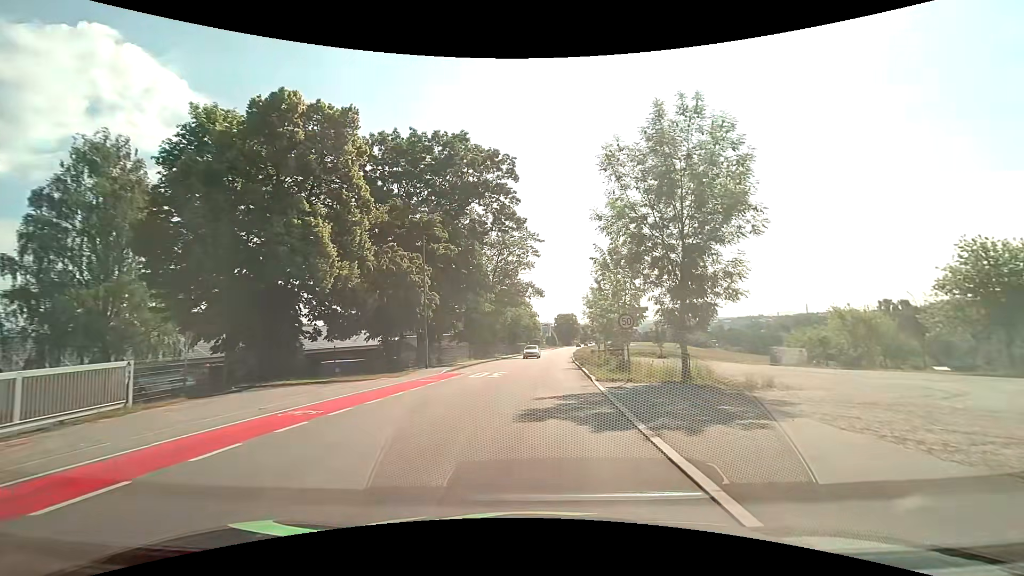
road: tertiary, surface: asphalt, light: Day
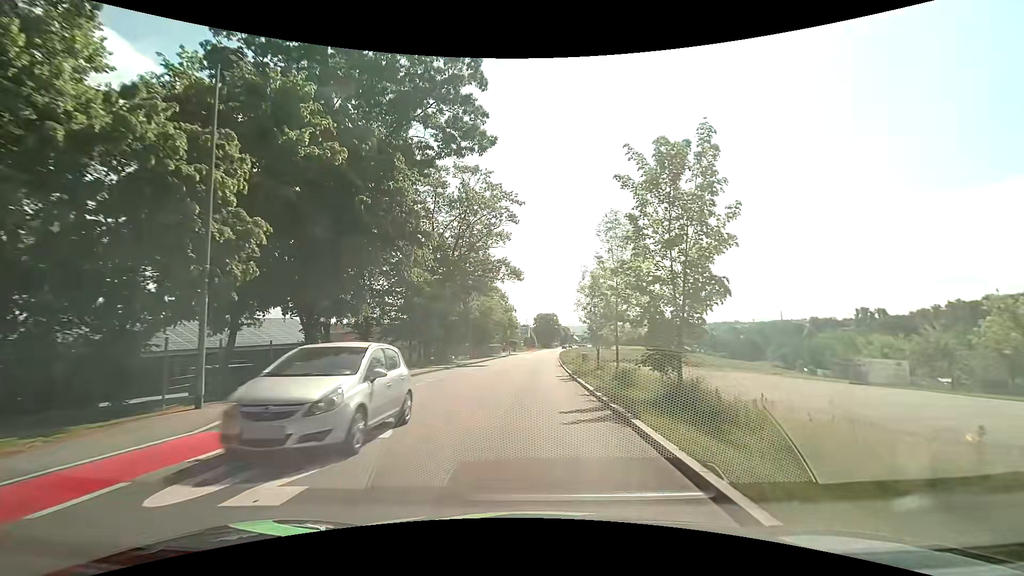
(+0.4, +18.0) m; +2°
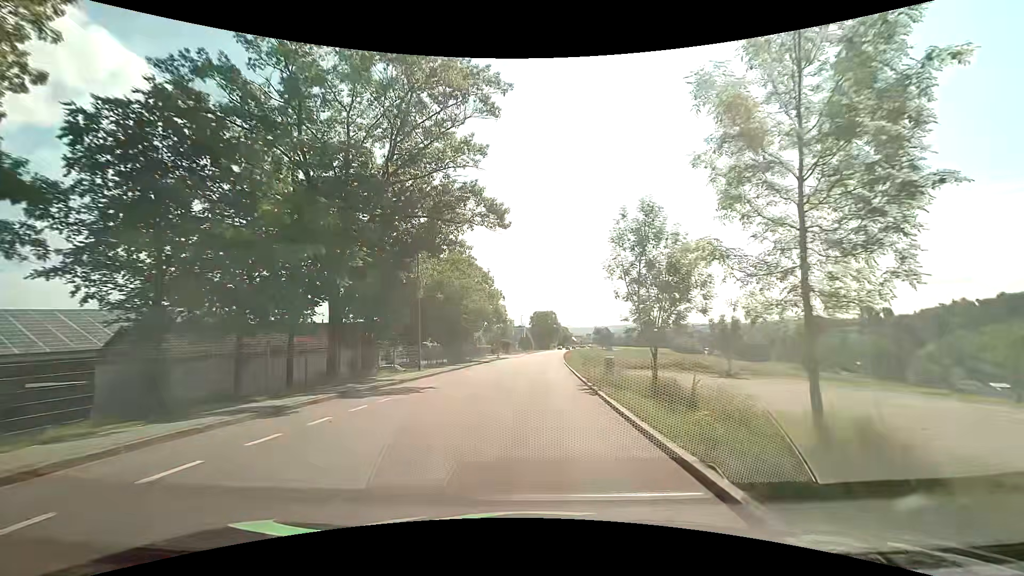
(+0.3, +21.4) m; +1°
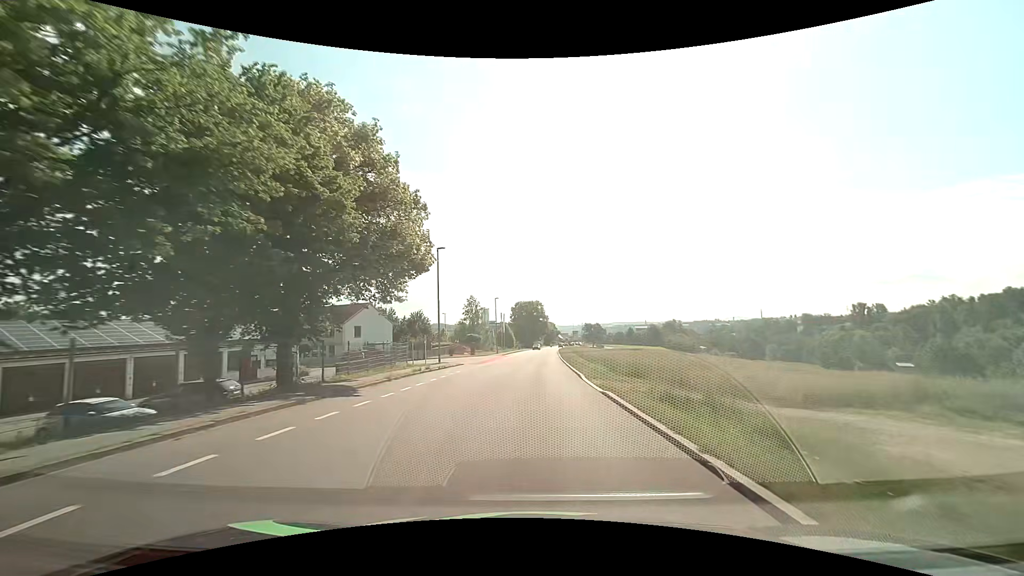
(+0.4, +34.2) m; +1°
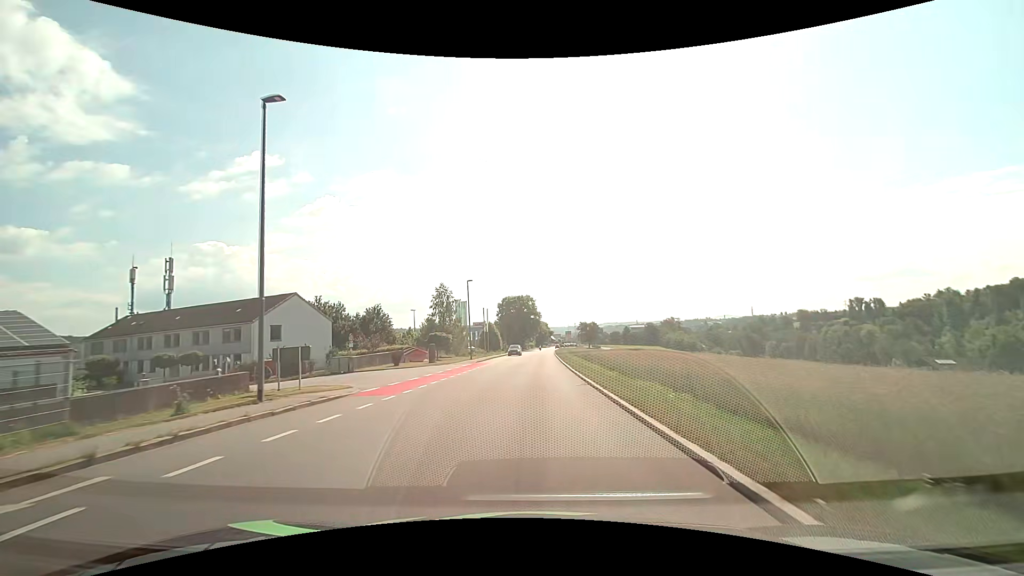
(+0.3, +22.0) m; +1°
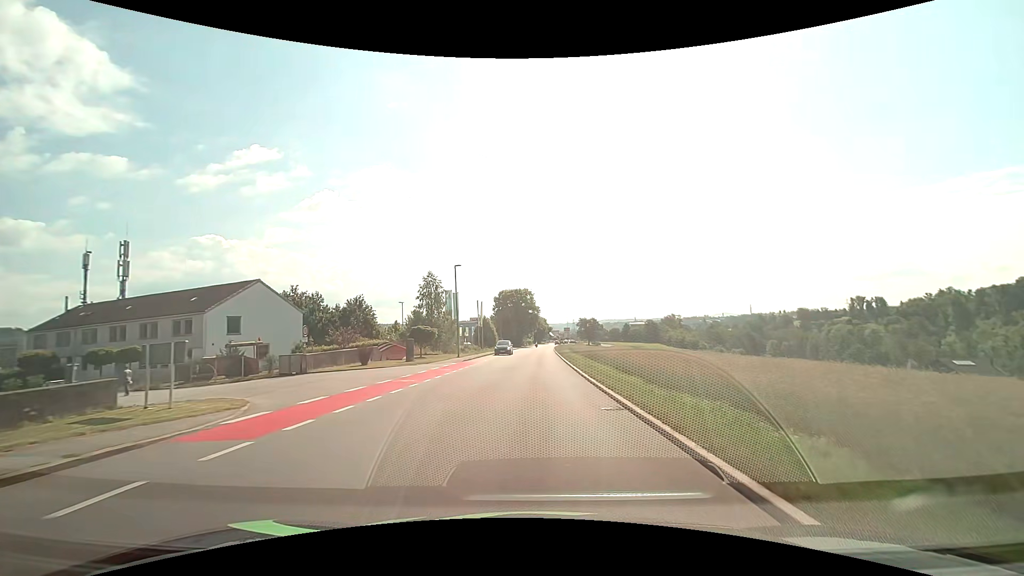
(0.0, +7.4) m; +1°
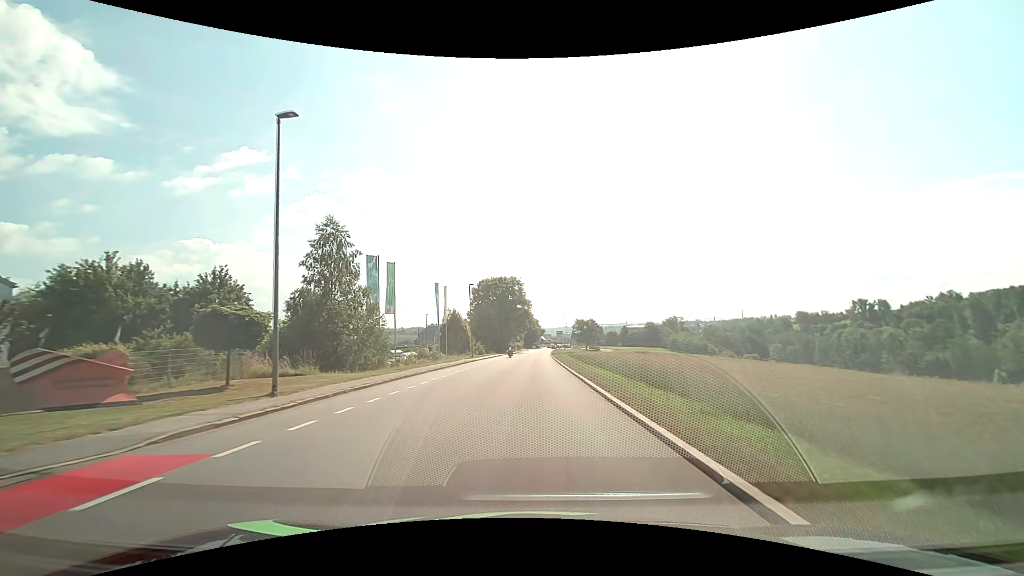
(+0.2, +29.8) m; +1°
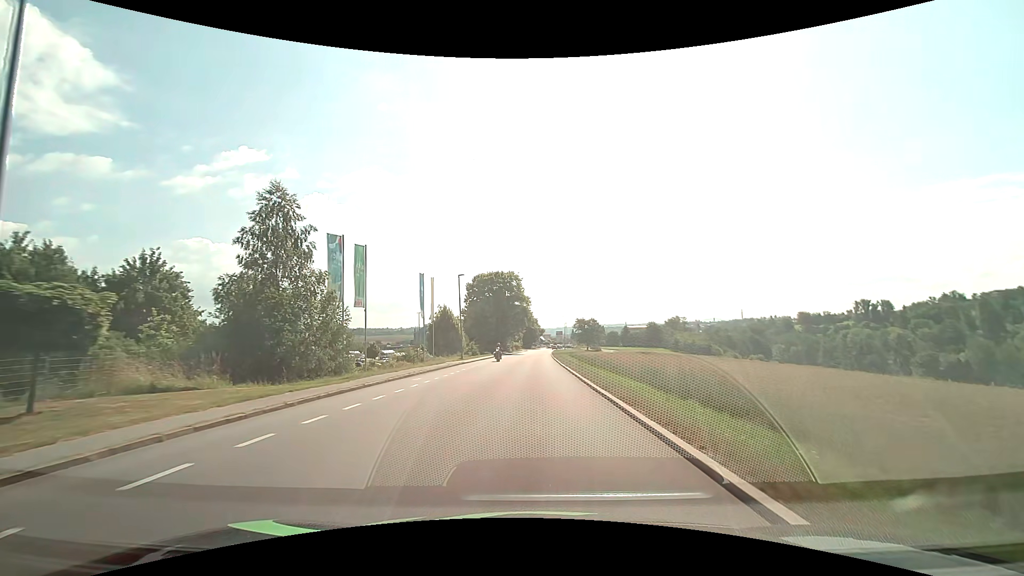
(0.0, +7.5) m; 0°
(0, +10) (0, +20) (0, +30) (0, +40) (0, +50) (0, +60) (+1, +70) (+1, +80) (+1, +90) (+2, +100) m
